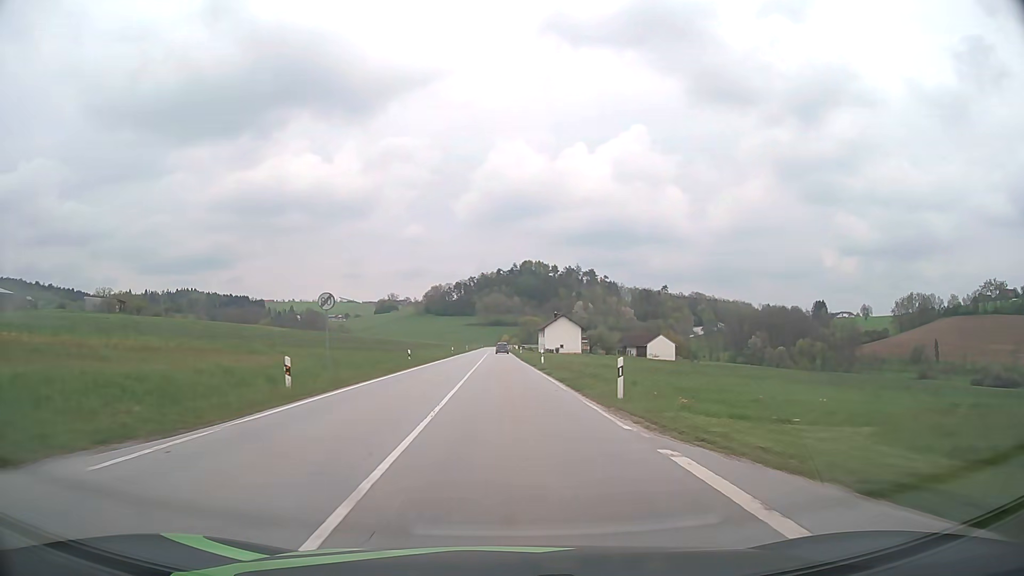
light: Day
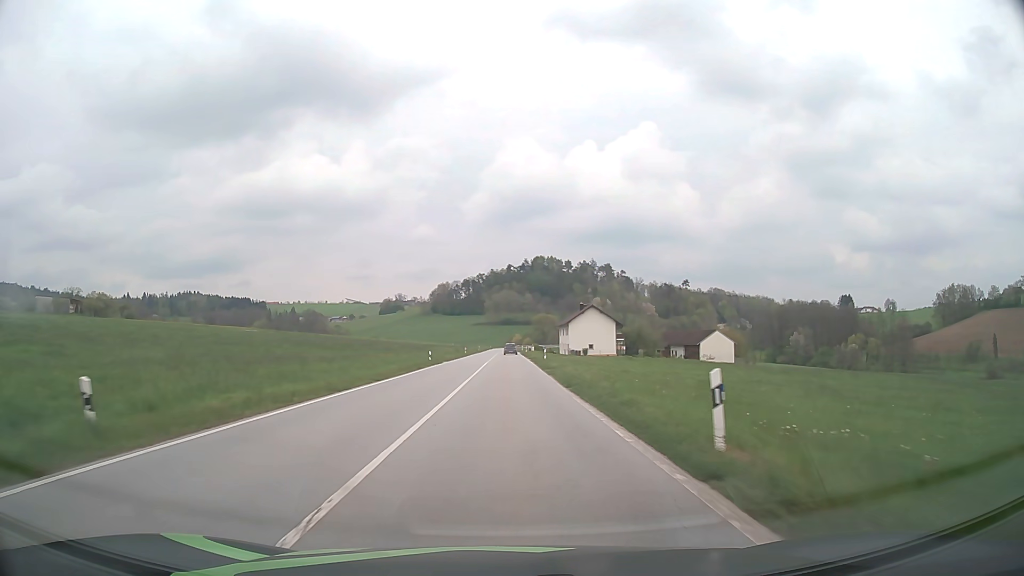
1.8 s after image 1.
(-0.3, +34.6) m; -1°
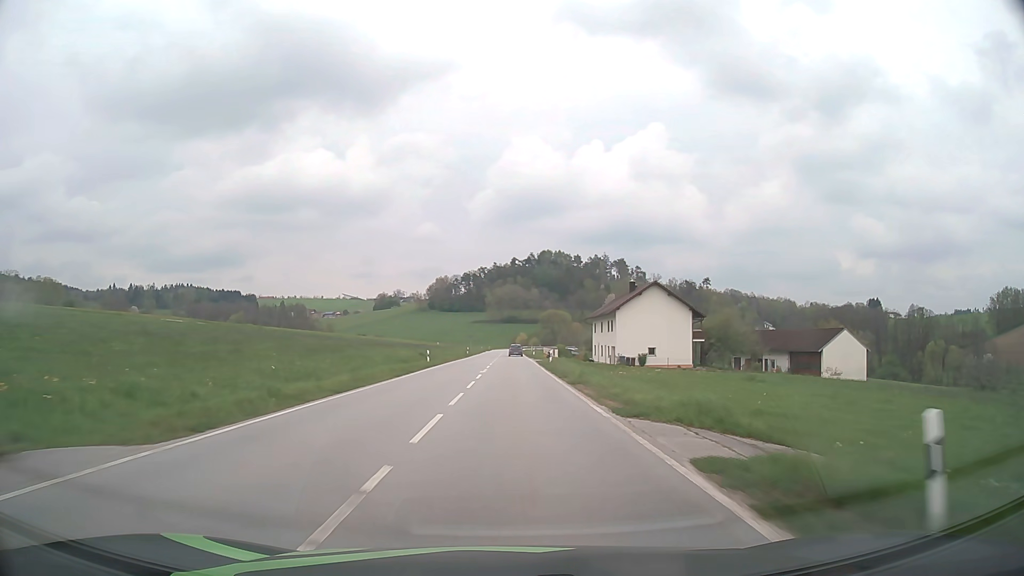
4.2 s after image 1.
(-0.1, +47.4) m; 0°
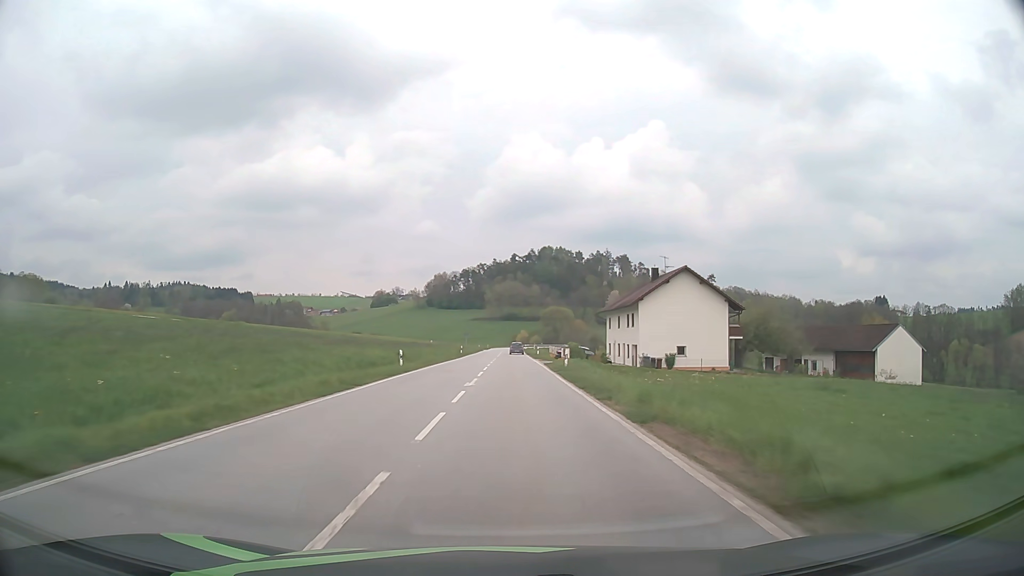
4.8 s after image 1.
(0.0, +12.0) m; 0°
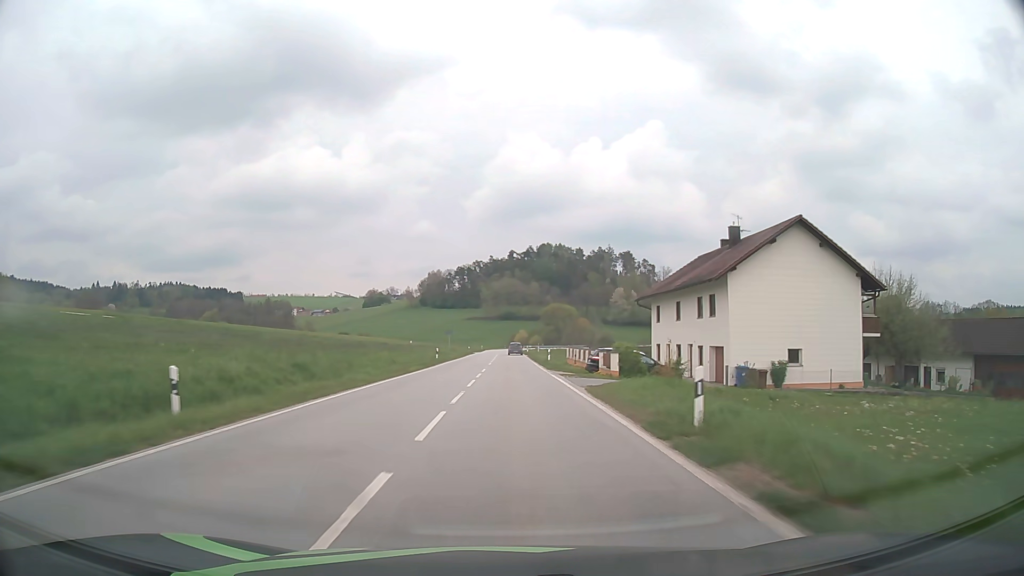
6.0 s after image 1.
(0.0, +24.2) m; 0°
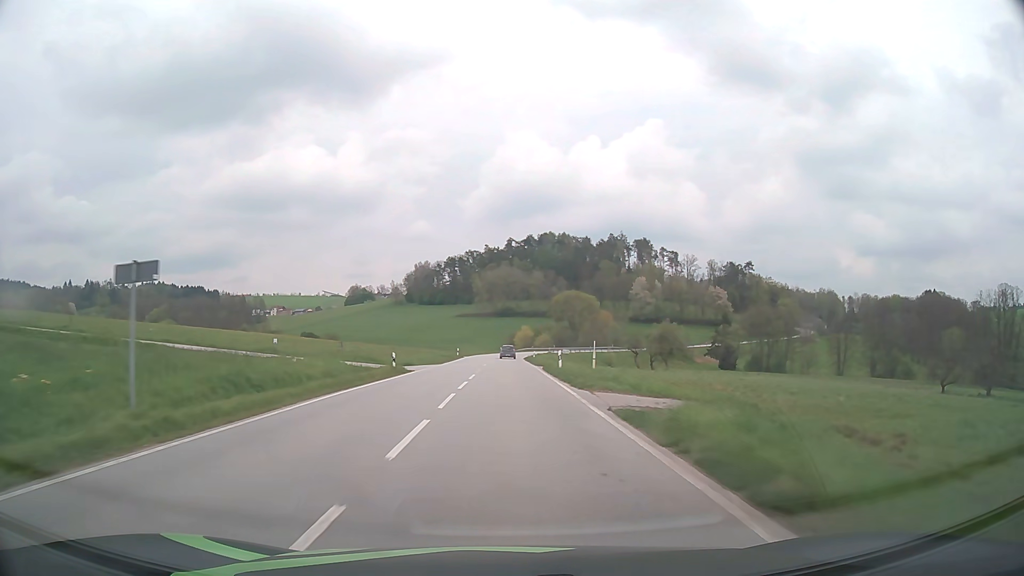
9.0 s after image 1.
(+0.1, +61.7) m; 0°
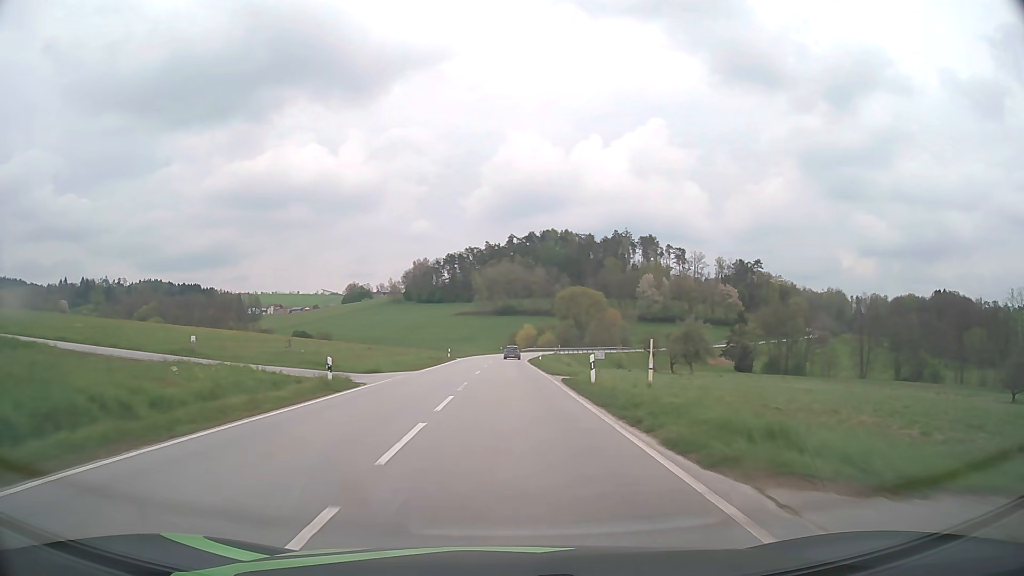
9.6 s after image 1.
(0.0, +12.5) m; 0°
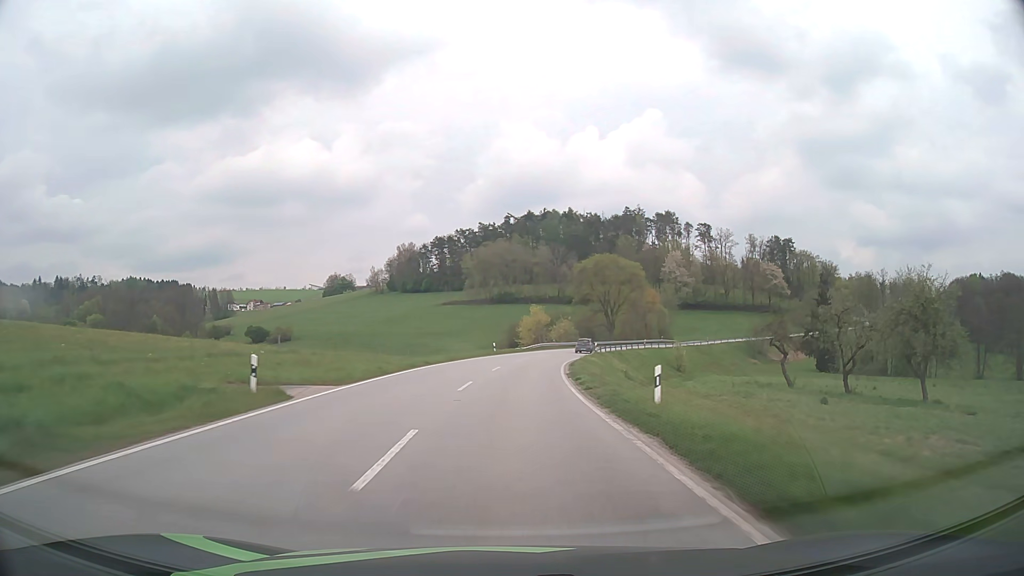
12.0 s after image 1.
(-0.1, +49.5) m; 0°
(0, +10) (0, +20) (+1, +30) (+2, +40) (+3, +50) (+5, +60) (+7, +69) (+10, +79) (+14, +88) (+18, +97) m
